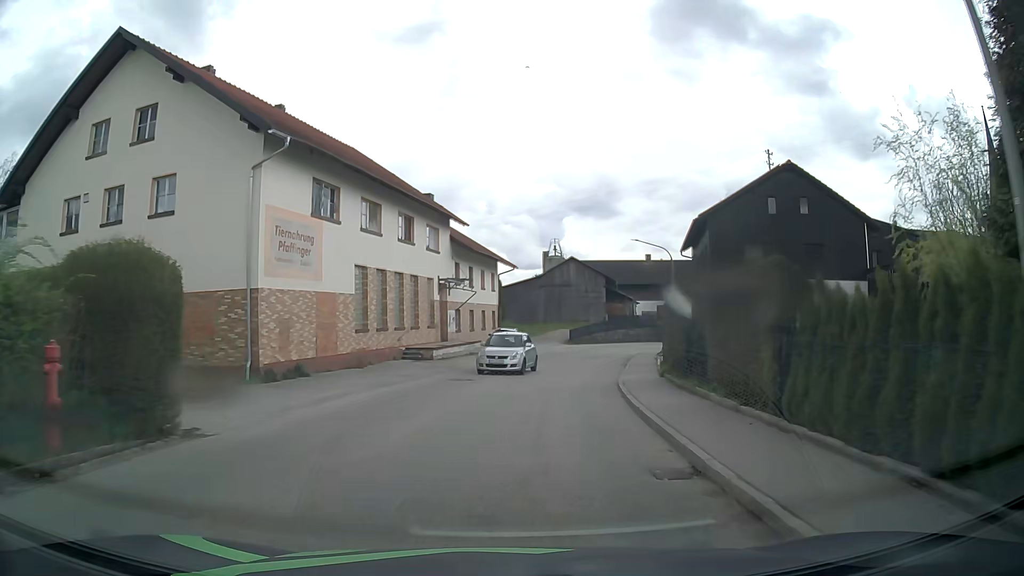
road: tertiary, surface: asphalt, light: Day
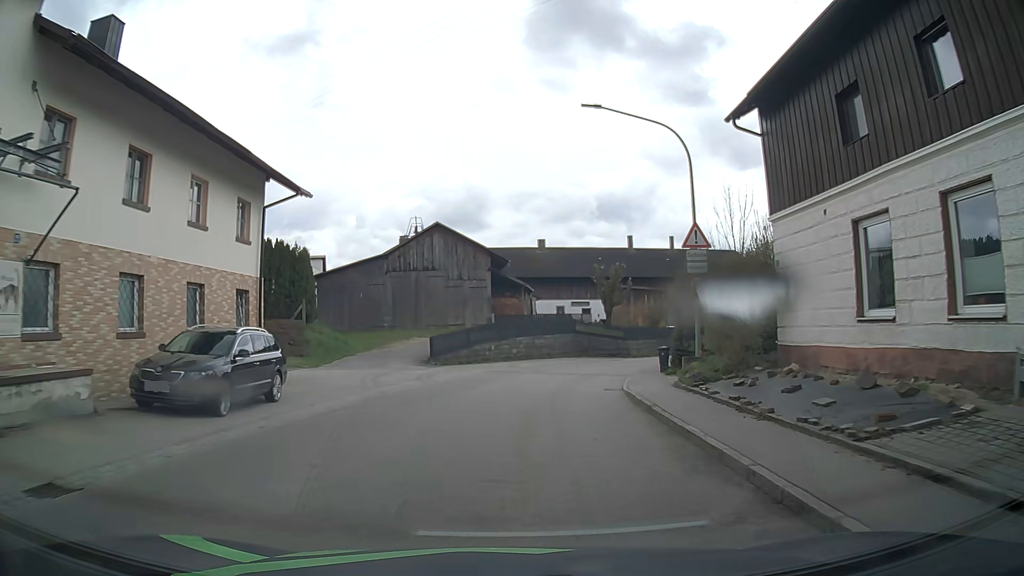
(+2.8, +29.2) m; +11°
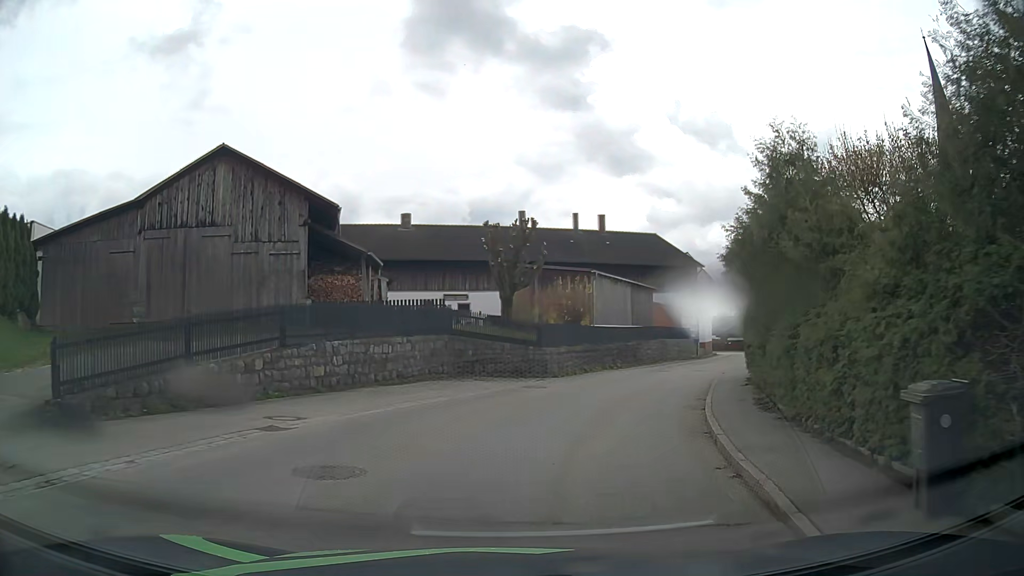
(+1.5, +20.9) m; +10°
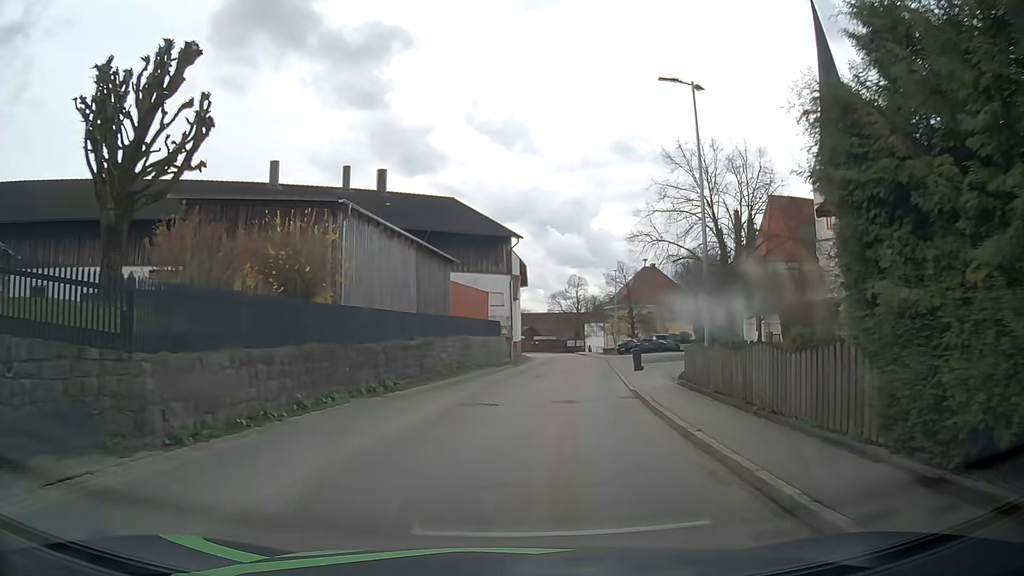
(+3.2, +18.8) m; +18°
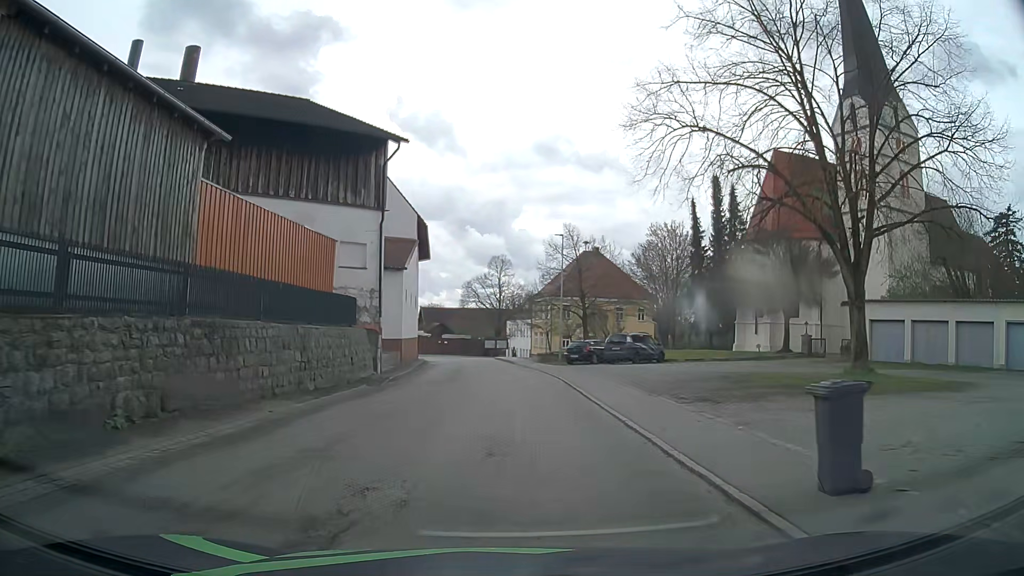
(+2.0, +23.4) m; +7°
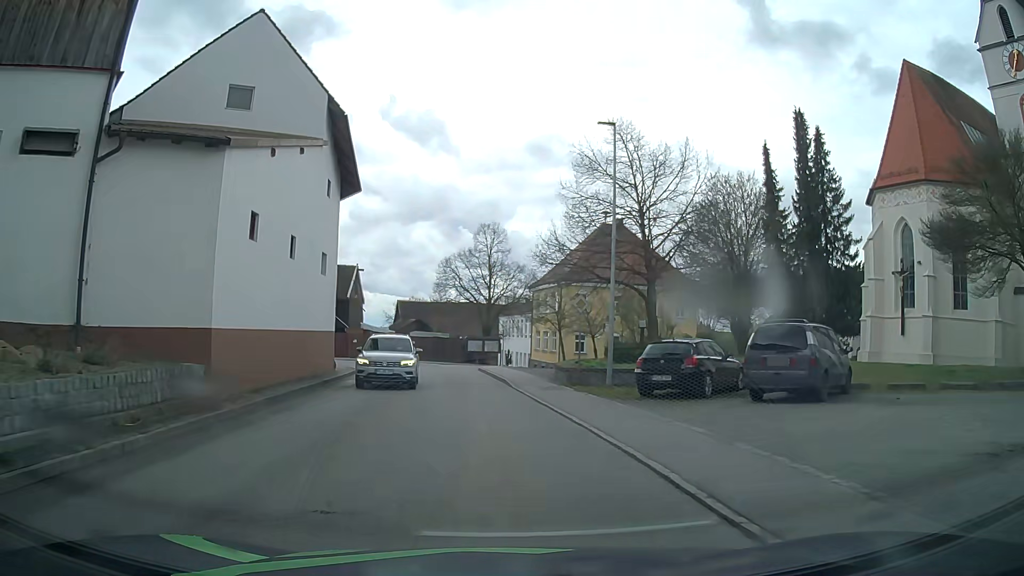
(+0.1, +23.0) m; +1°
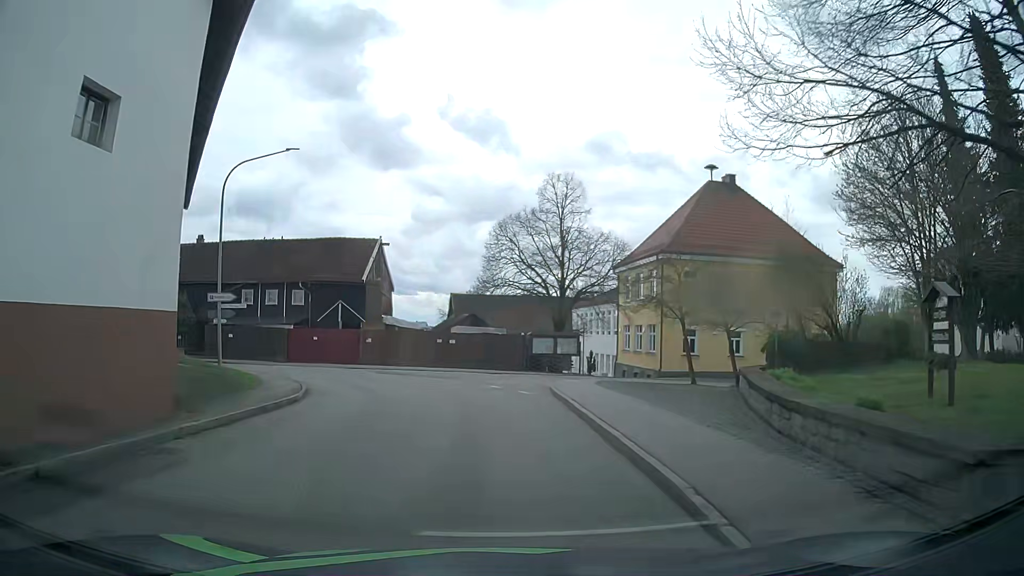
(-0.8, +17.8) m; -6°
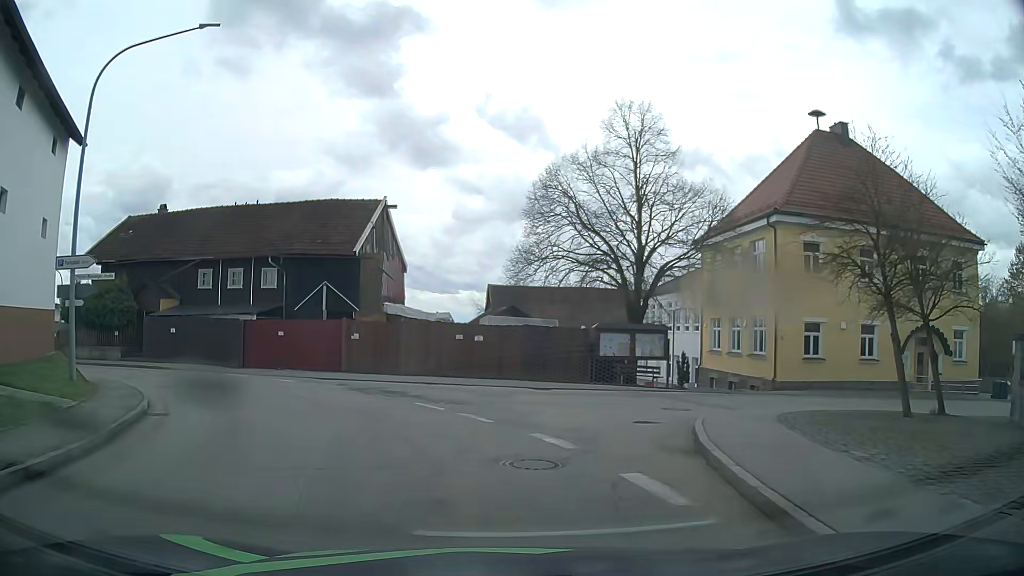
(-0.4, +13.1) m; -4°
